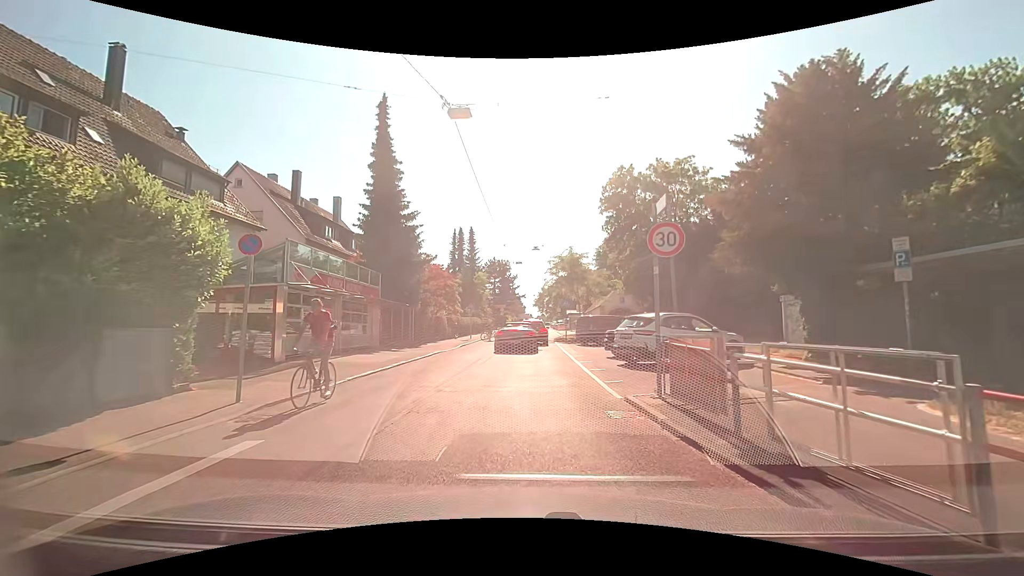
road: tertiary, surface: asphalt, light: Day
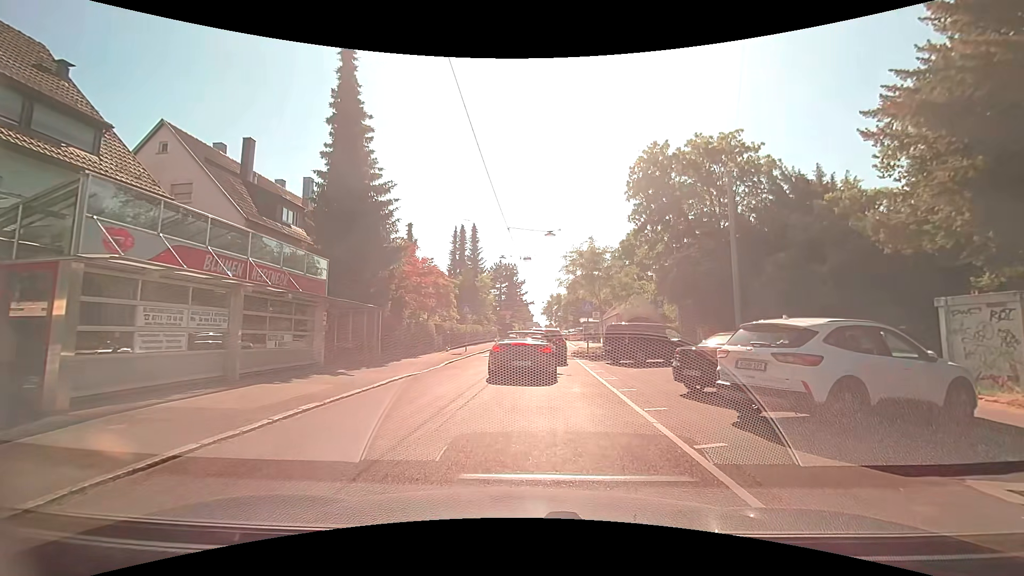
(-0.2, +8.0) m; -1°
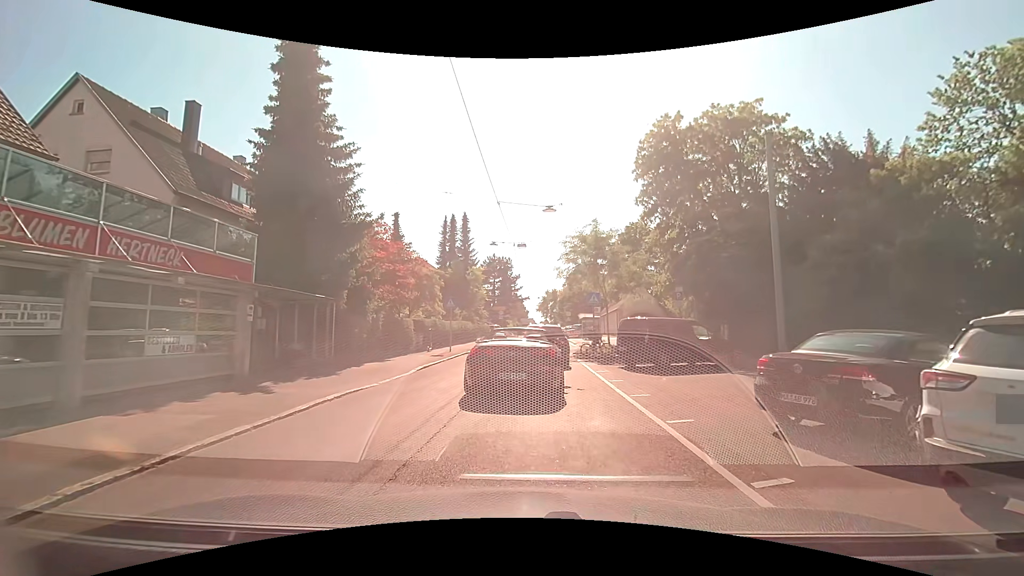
(0.0, +4.4) m; 0°
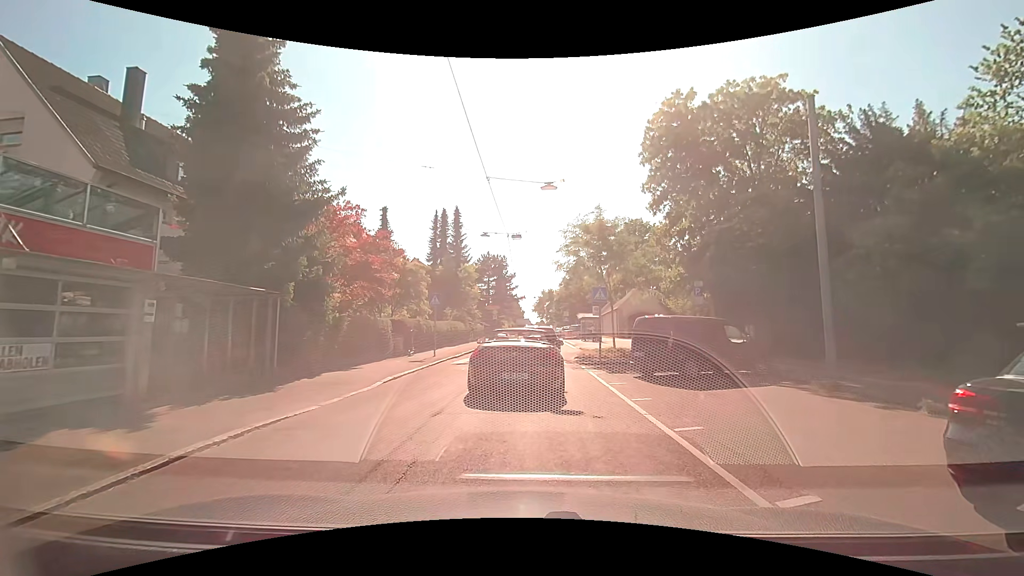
(0.0, +3.3) m; 0°
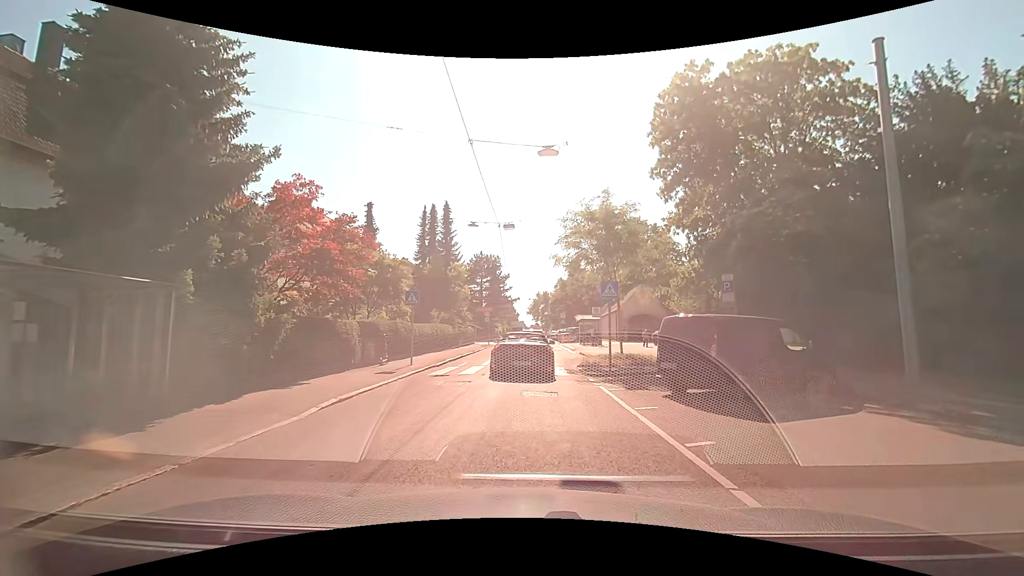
(0.0, +3.7) m; 0°
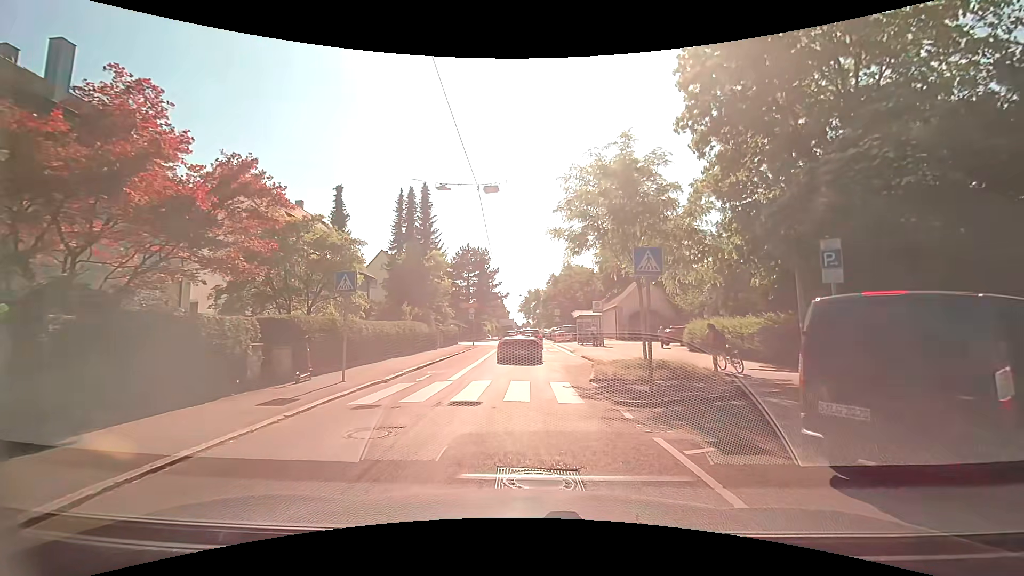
(+0.1, +6.6) m; +1°
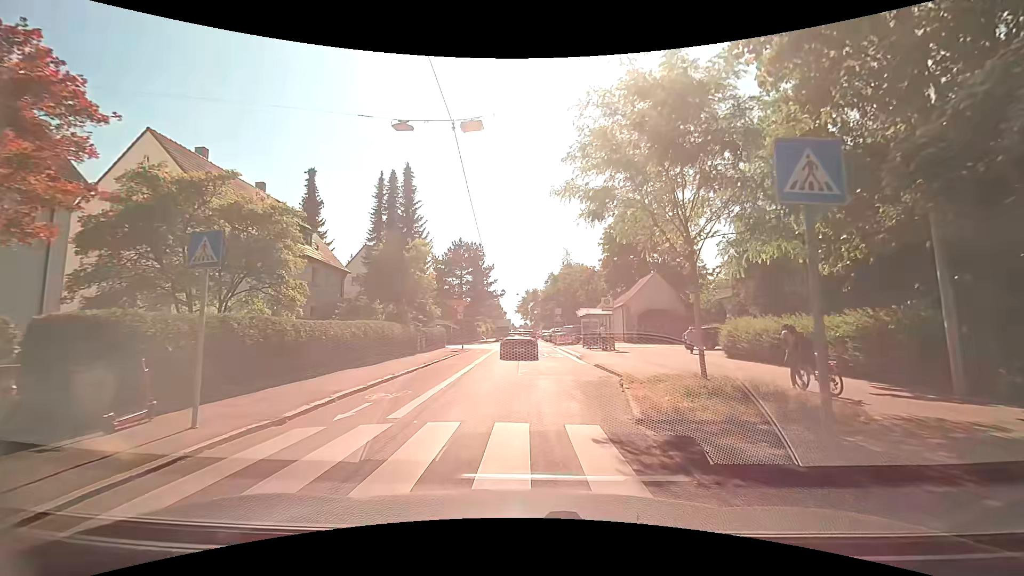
(0.0, +6.0) m; +1°
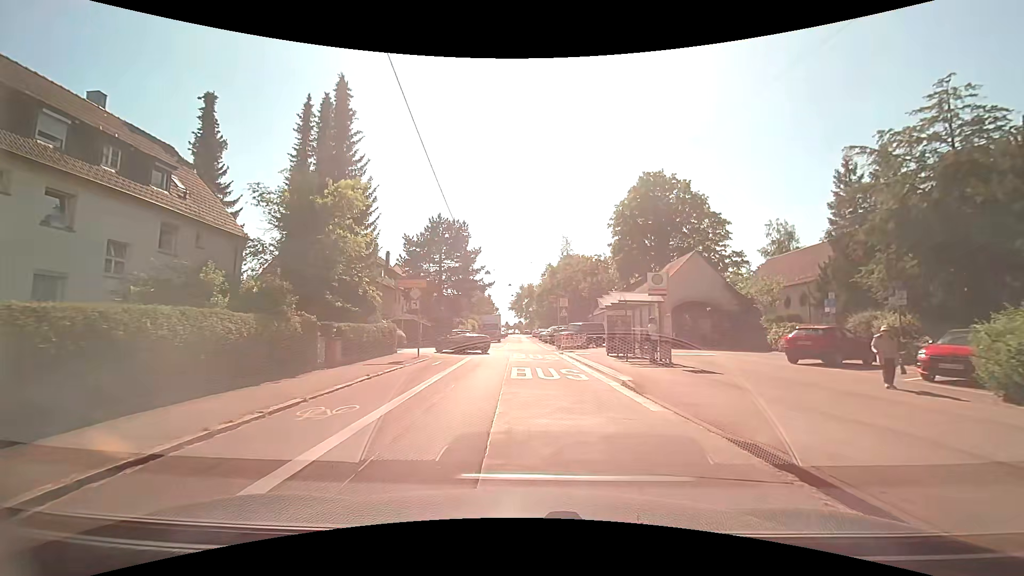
(0.0, +14.0) m; 0°
